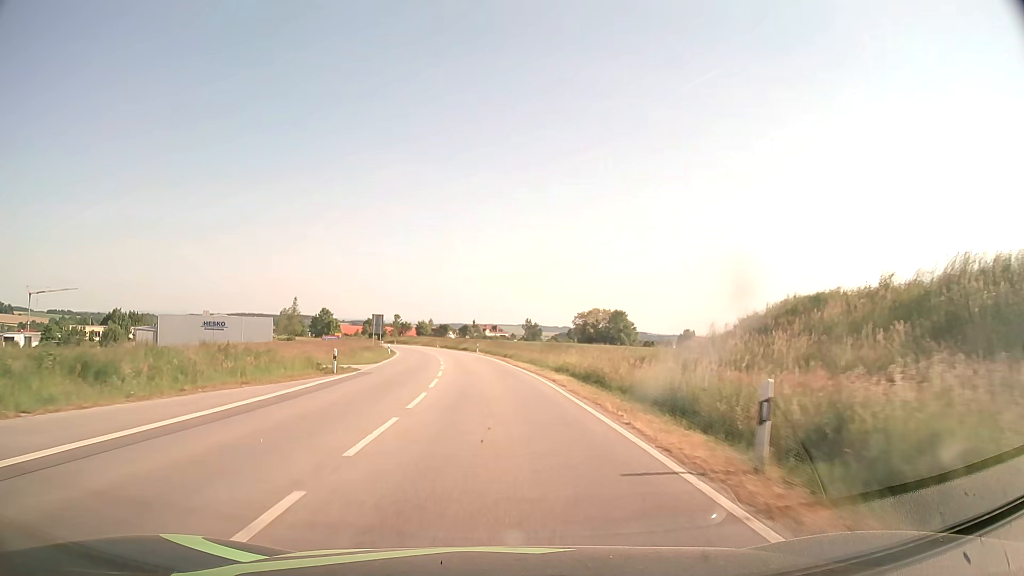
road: secondary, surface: asphalt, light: Day
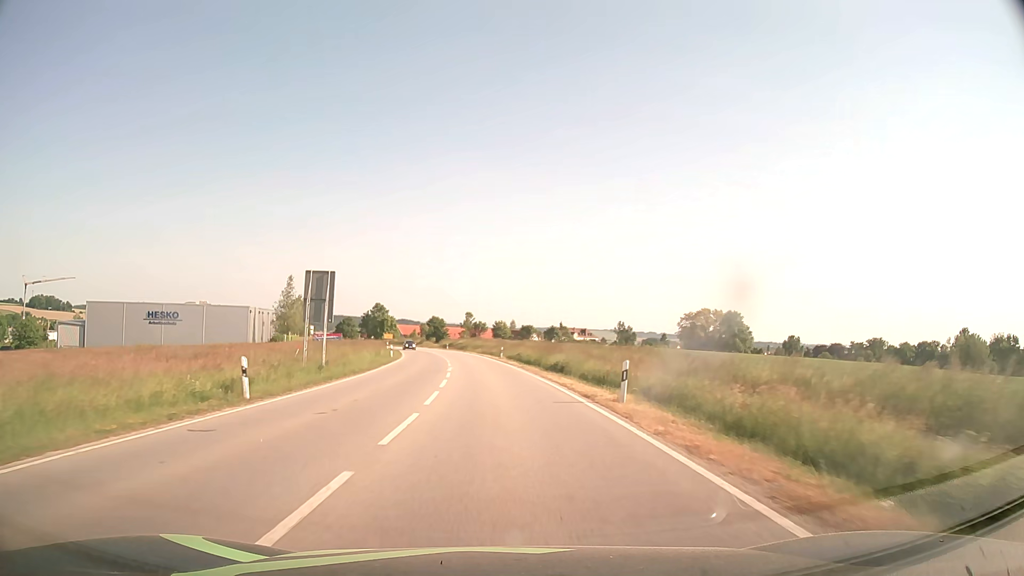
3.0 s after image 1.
(-3.3, +53.4) m; -7°
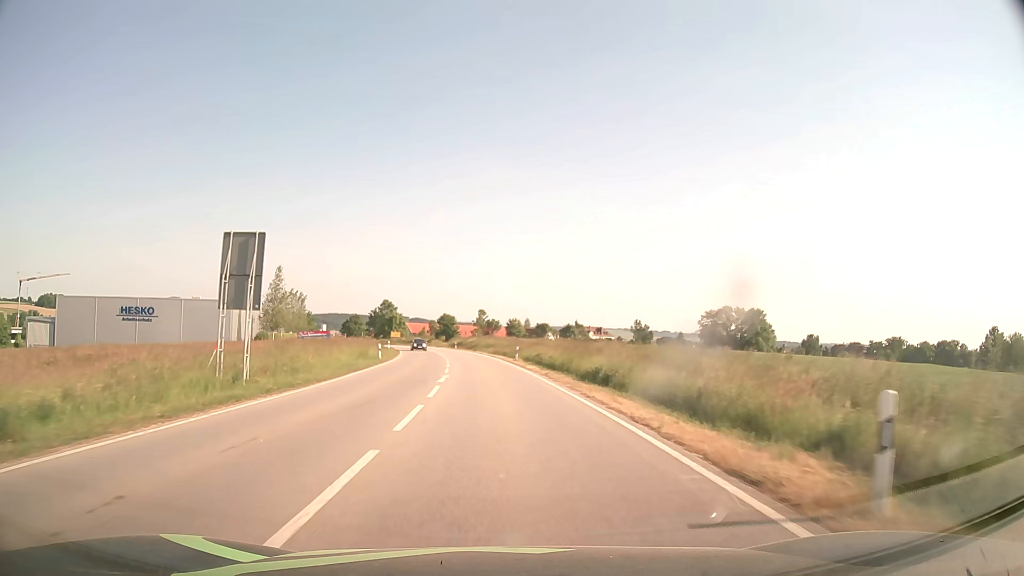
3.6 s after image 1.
(-0.1, +10.8) m; -1°
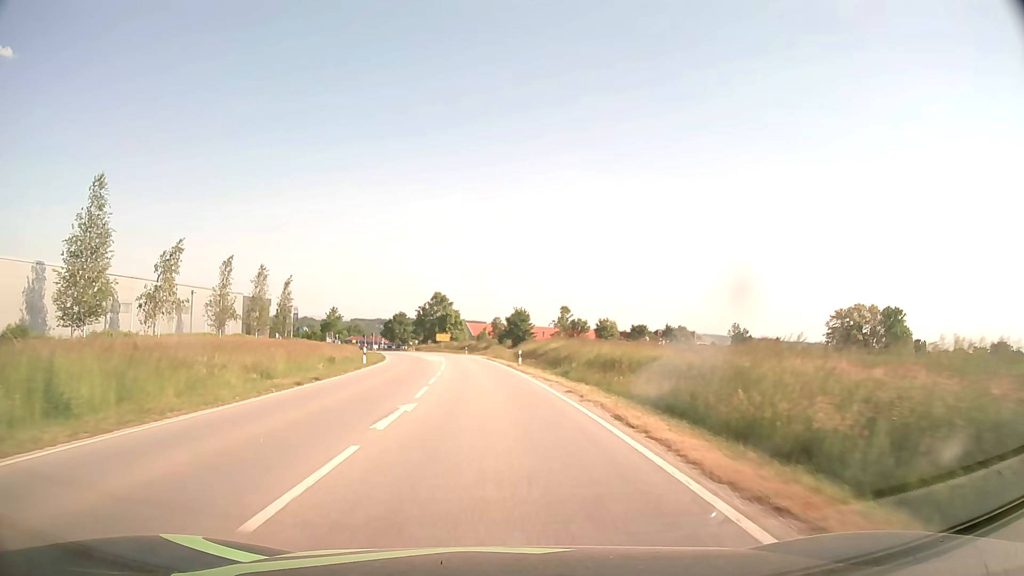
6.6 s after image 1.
(-2.9, +53.6) m; -7°
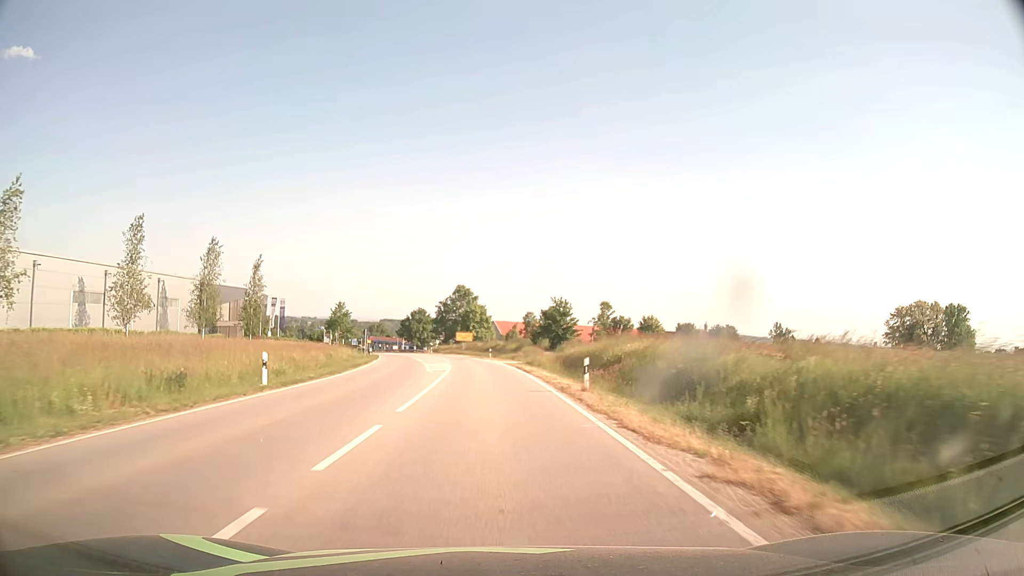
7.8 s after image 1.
(-0.5, +21.5) m; -3°
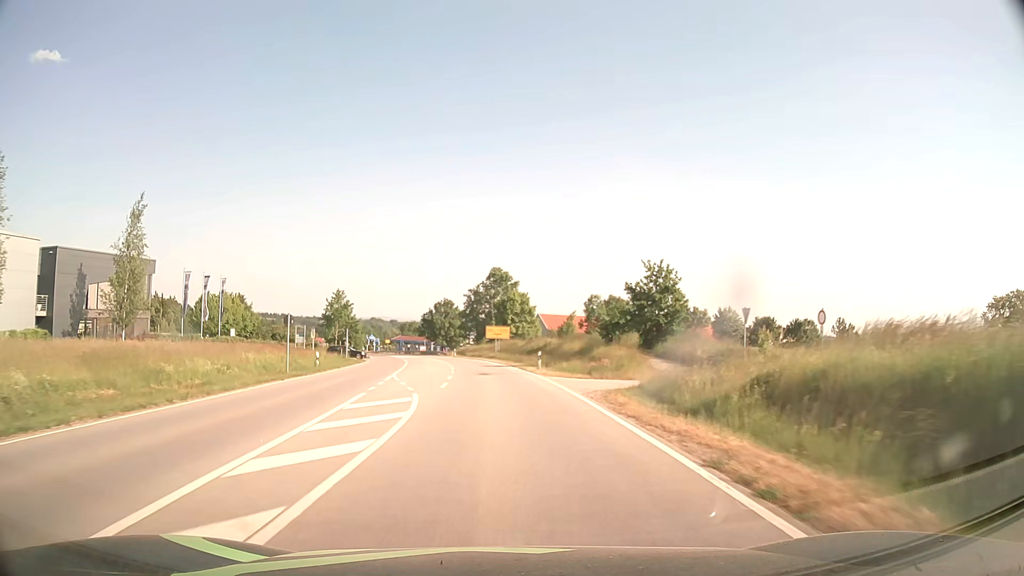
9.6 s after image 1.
(-1.0, +32.3) m; -4°
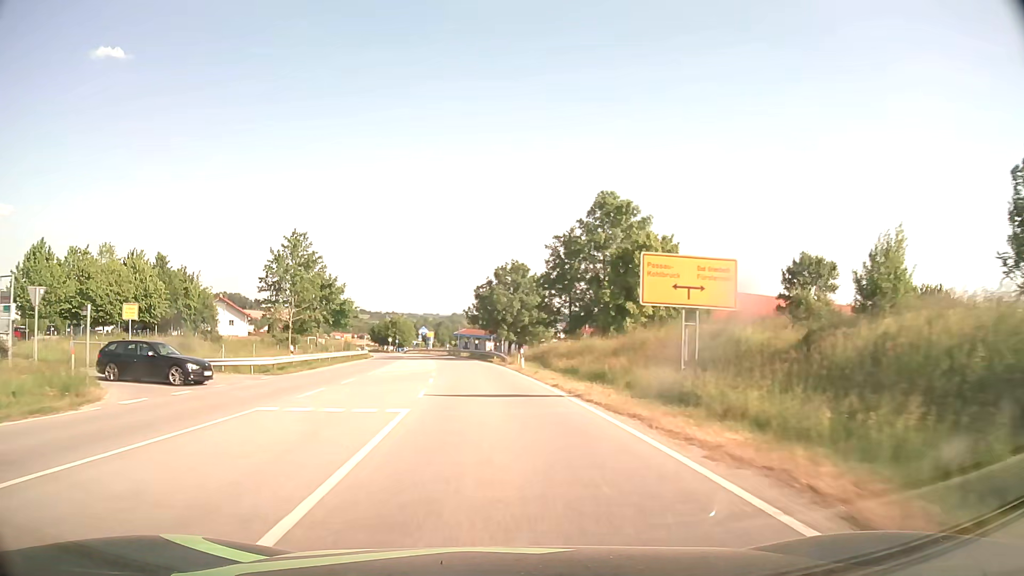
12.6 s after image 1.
(-3.0, +54.0) m; -7°
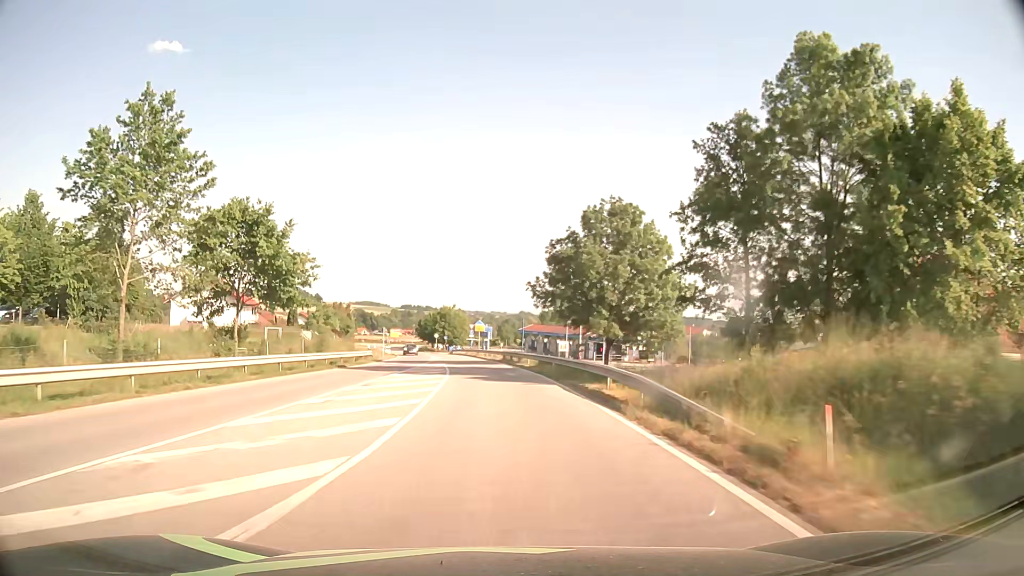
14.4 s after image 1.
(-1.6, +32.4) m; -6°
(0, +10) (0, +20) (-1, +30) (-2, +40) (-3, +50) (-4, +60) (-6, +70) (-7, +80) (-9, +89) (-11, +99) m
